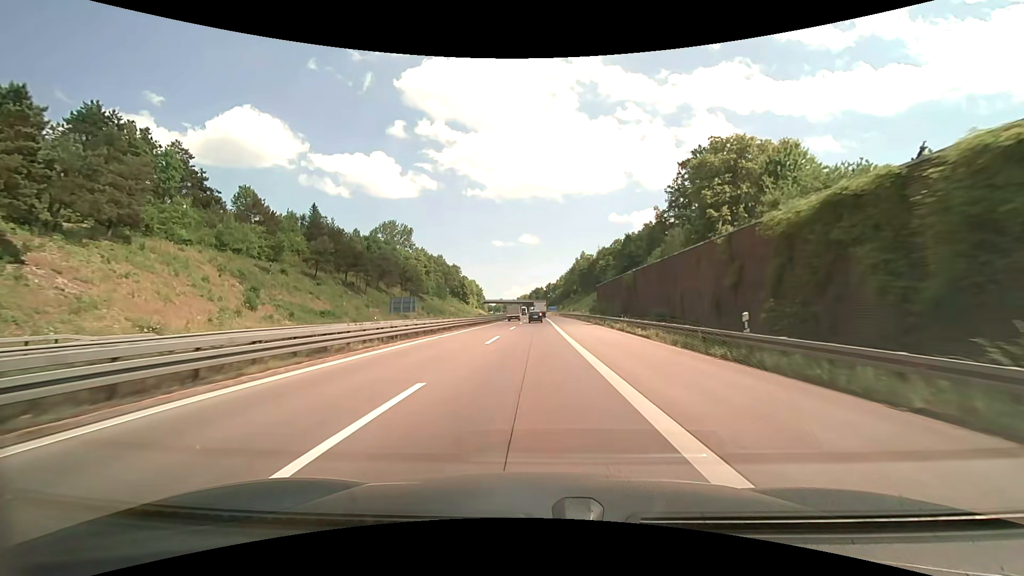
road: motorway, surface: asphalt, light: Day
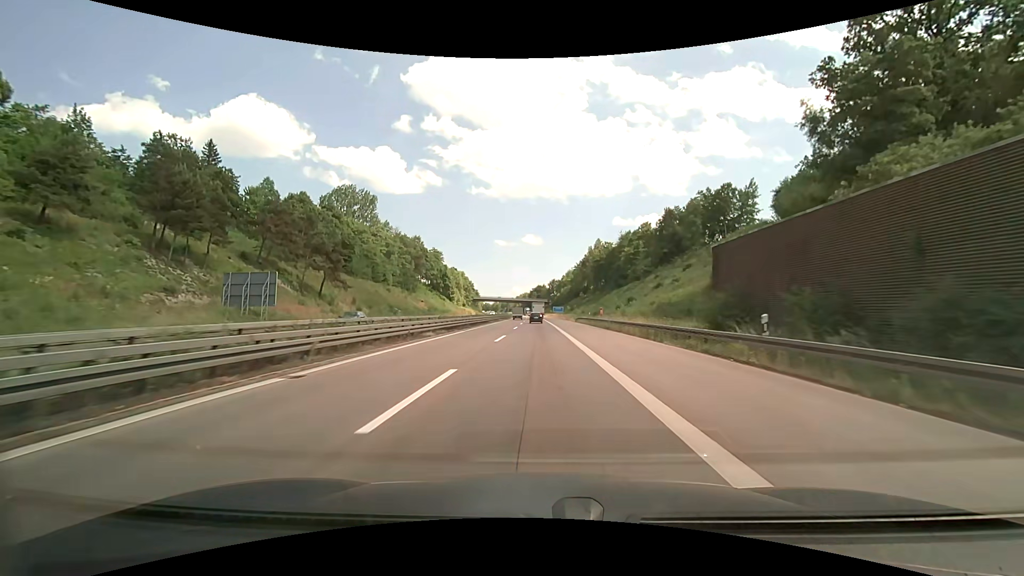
(-0.2, +51.8) m; 0°
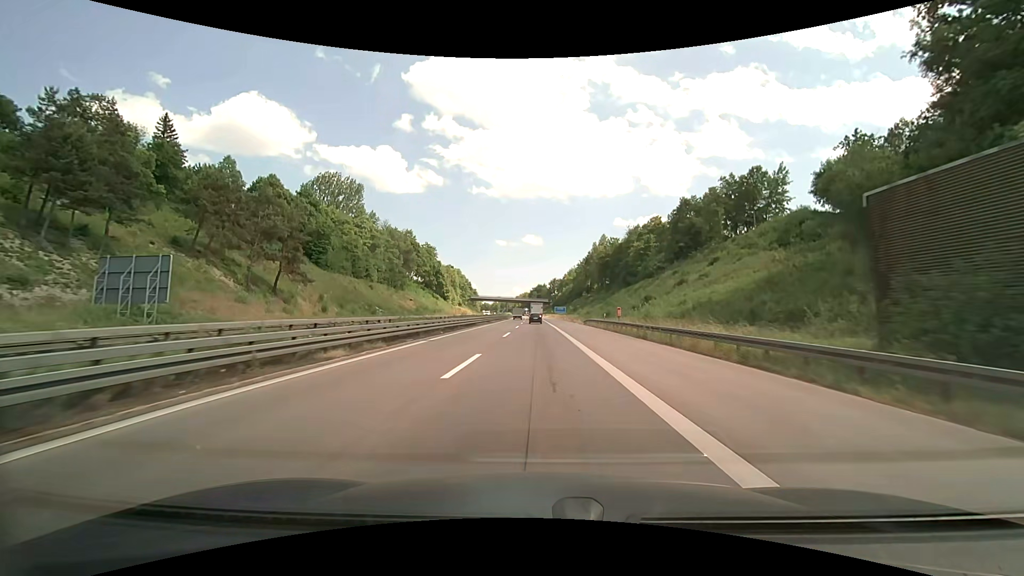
(-0.1, +13.1) m; 0°
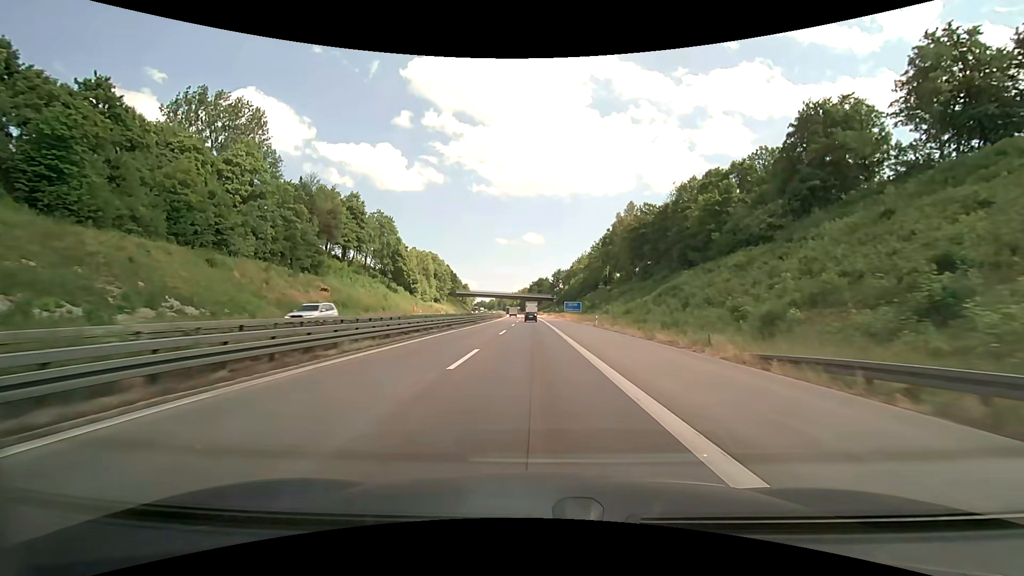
(0.0, +53.1) m; 0°
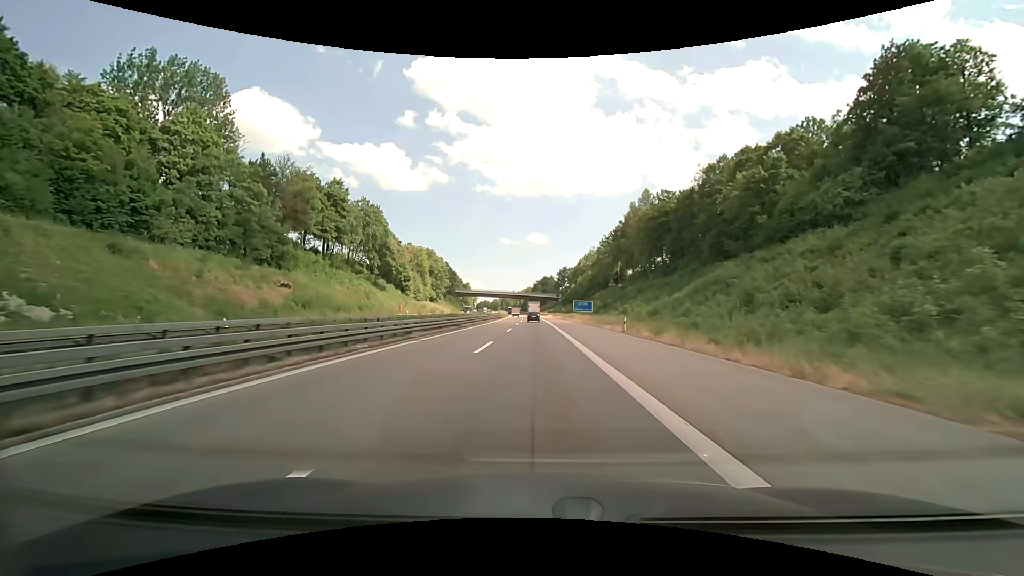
(-0.1, +13.4) m; -1°
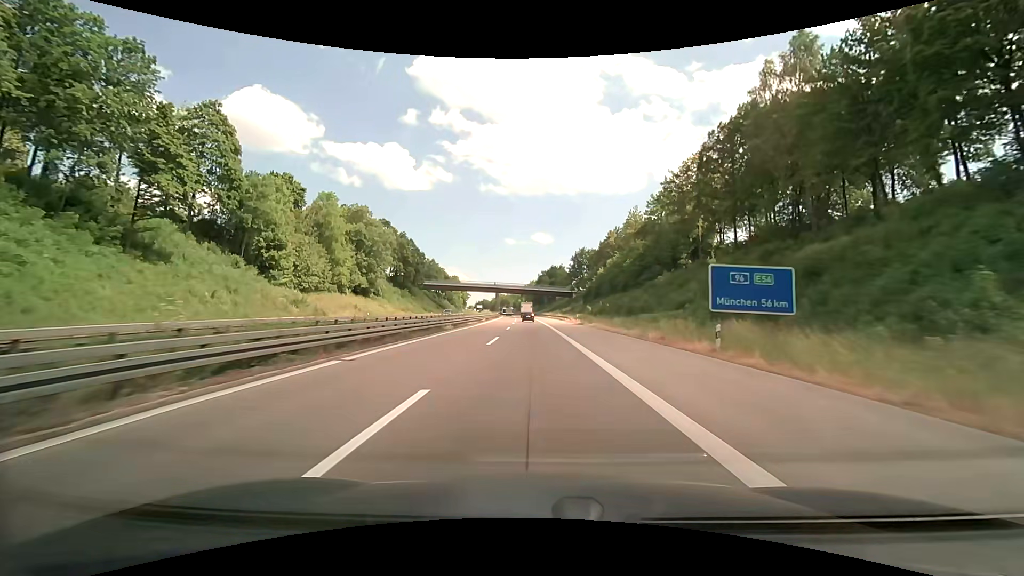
(-0.3, +68.0) m; -1°
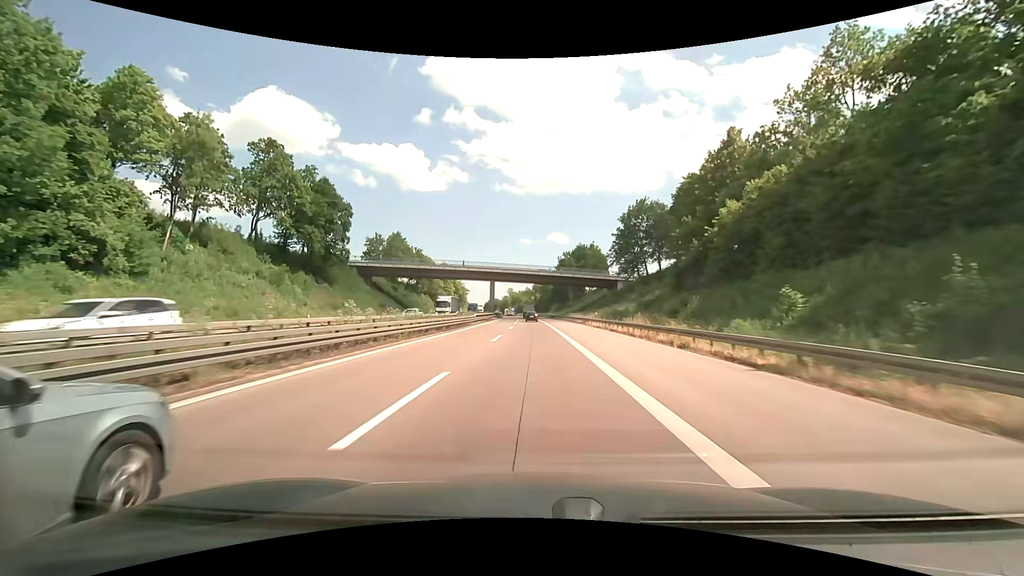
(-0.7, +69.6) m; -1°
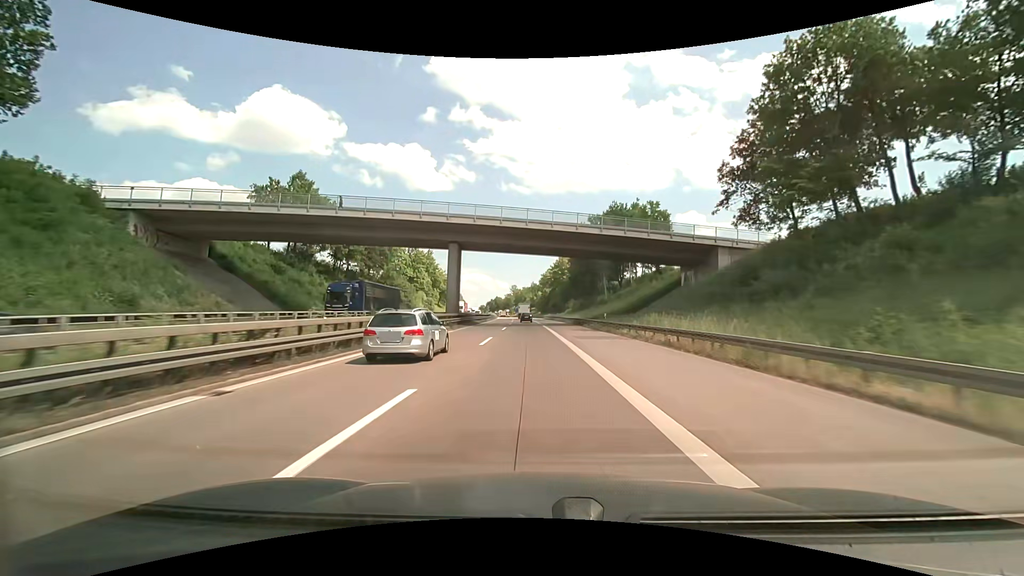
(-0.5, +56.8) m; -1°
(0, +10) (0, +20) (0, +30) (0, +40) (-1, +50) (-1, +60) (-1, +70) (-2, +80) (-2, +90) (-3, +100) m
